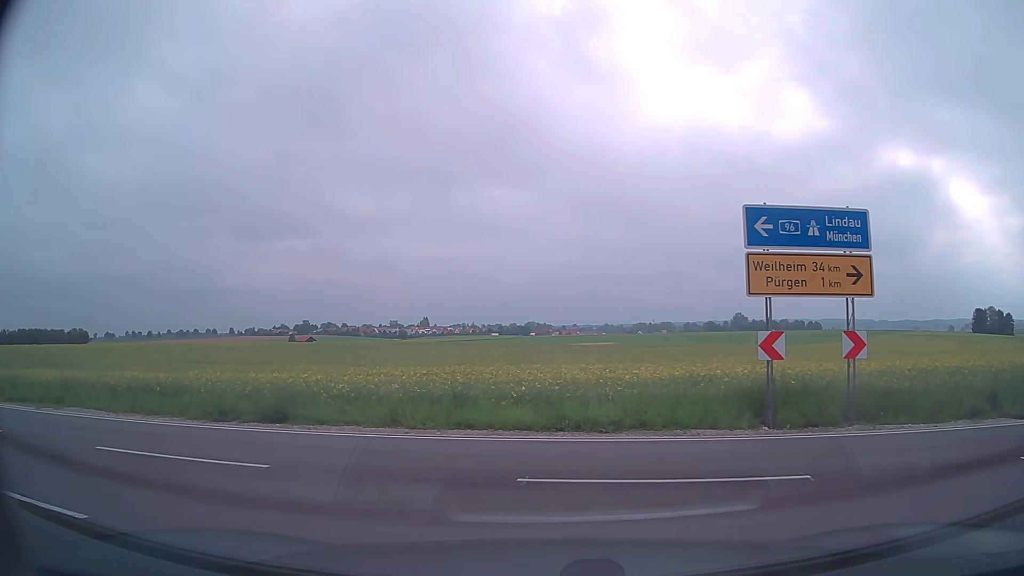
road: tertiary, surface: asphalt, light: Day
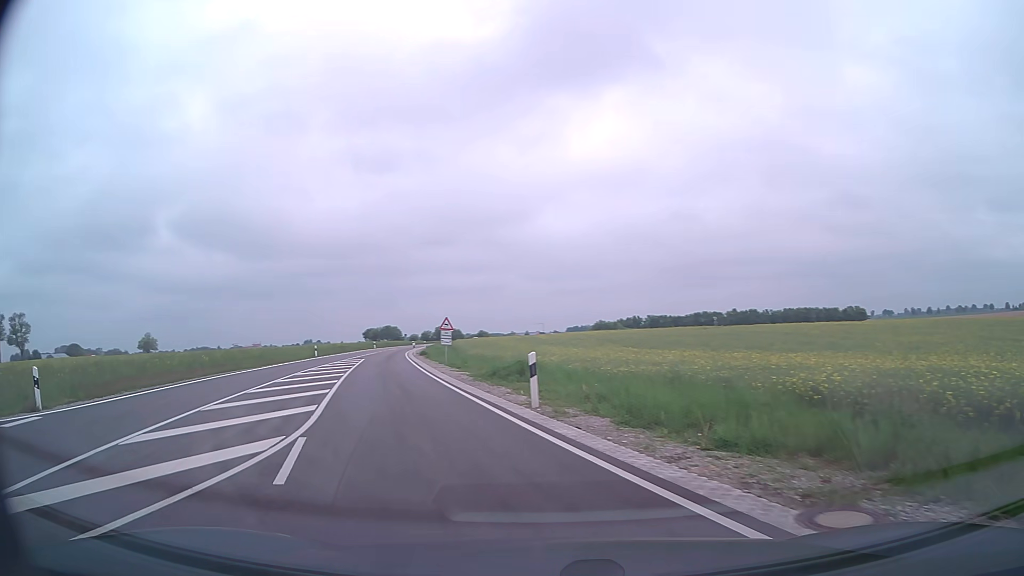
(-7.1, +10.4) m; -67°
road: secondary
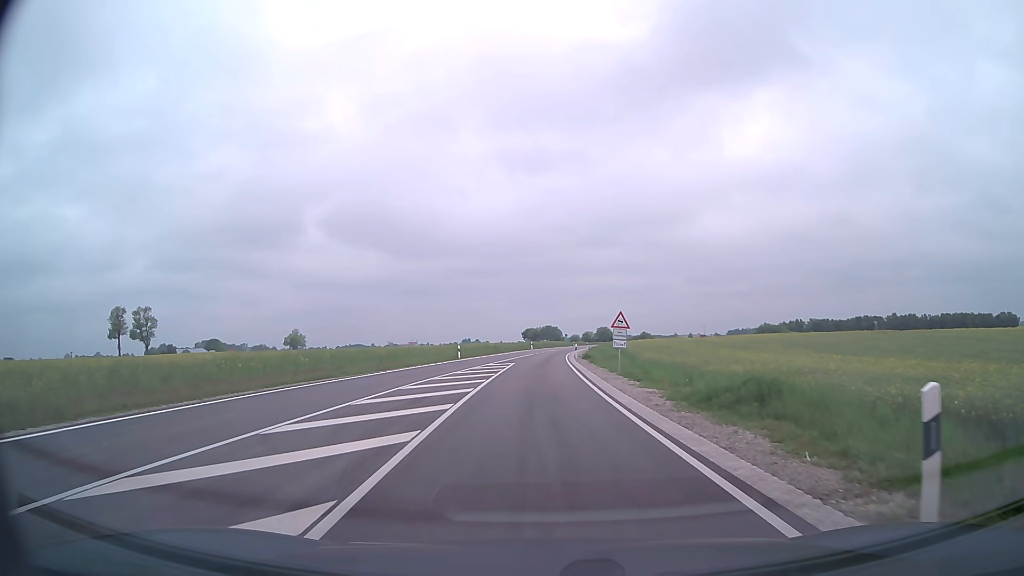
(-1.4, +8.8) m; -14°
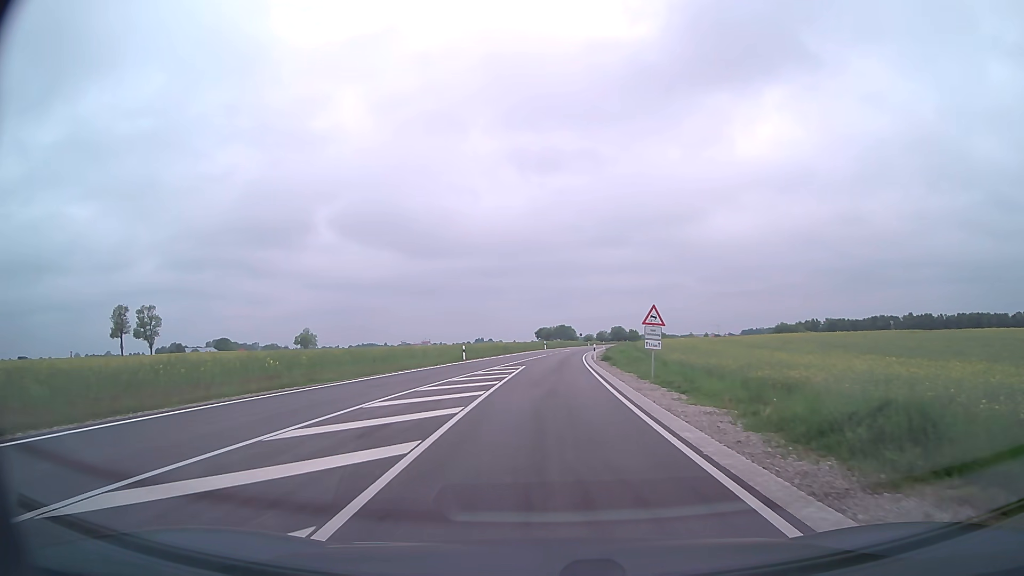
(0.0, +5.4) m; -1°
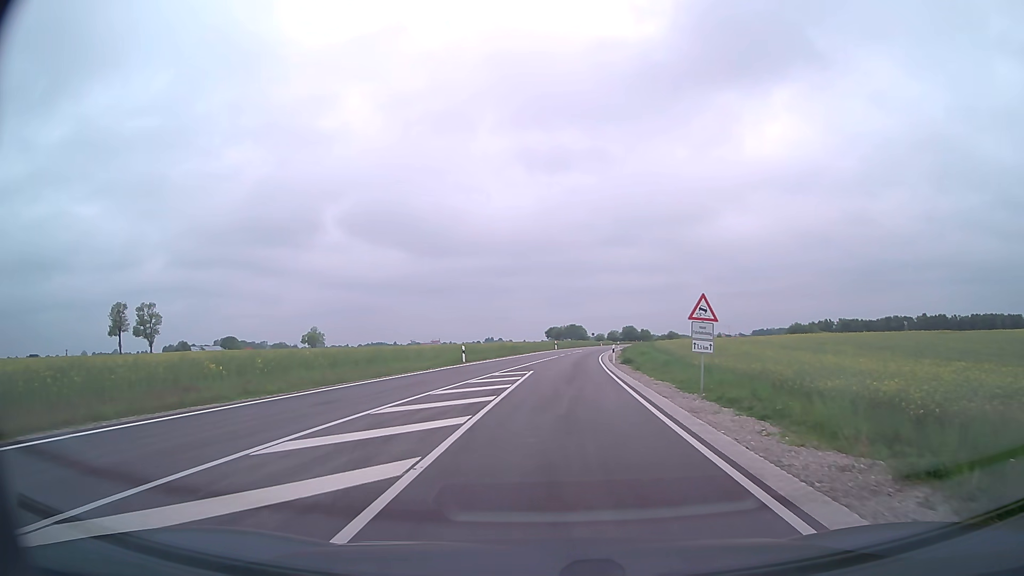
(-0.1, +5.9) m; -1°
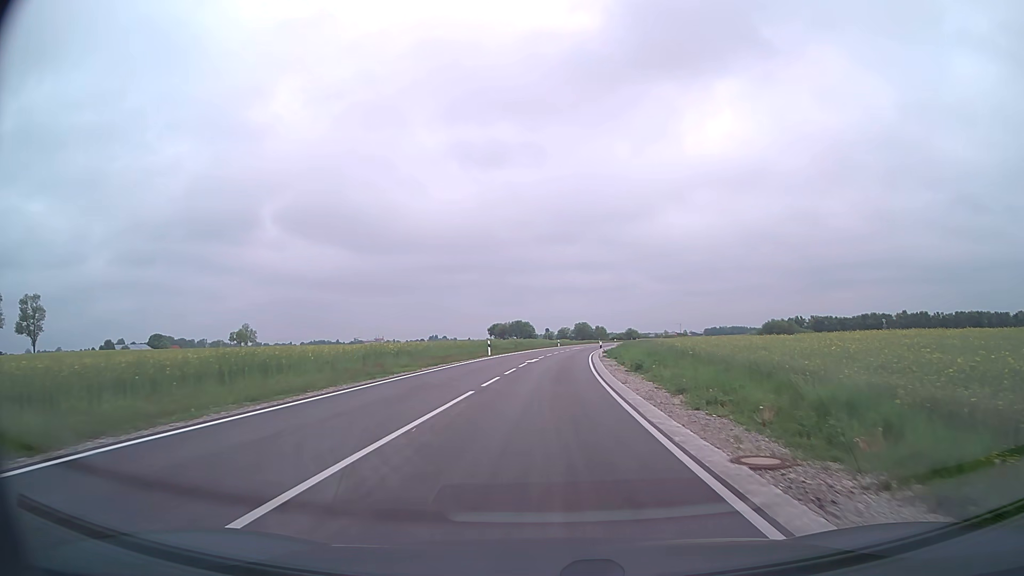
(+1.4, +37.5) m; +5°
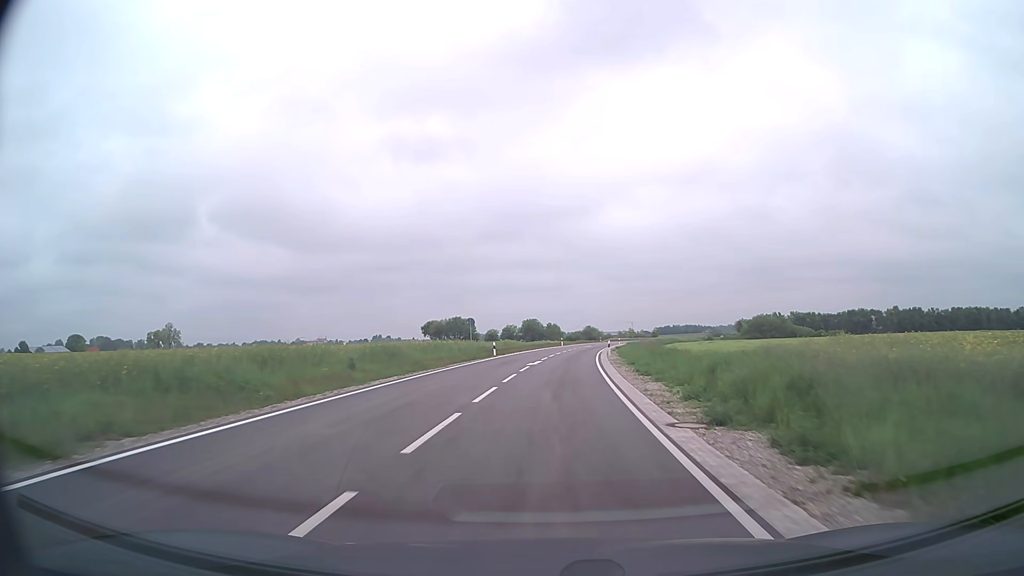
(+1.7, +47.3) m; +4°
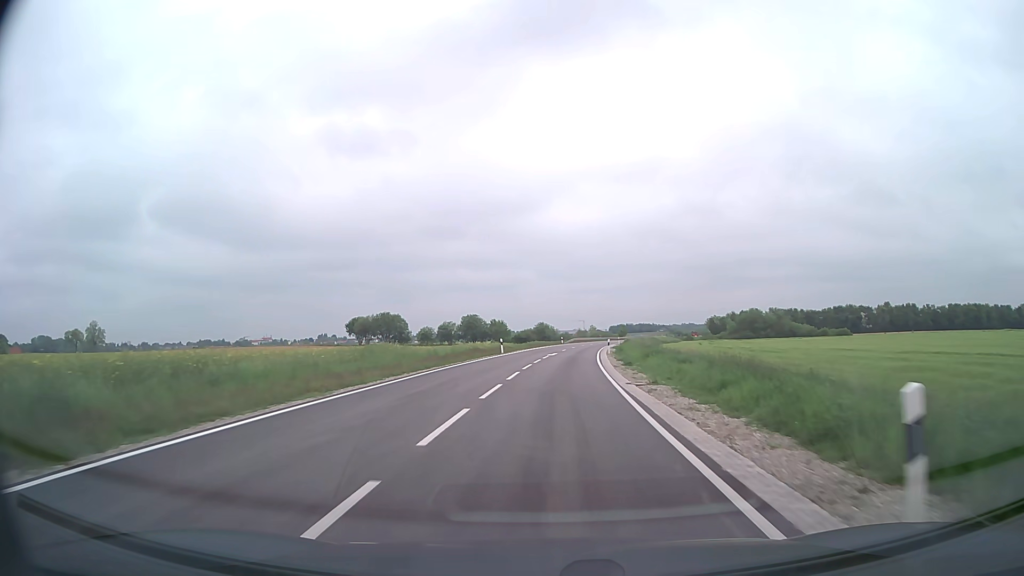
(+1.8, +42.0) m; +4°
(0, +10) (0, +20) (+1, +30) (+2, +40) (+2, +50) (+3, +60) (+4, +70) (+6, +80) (+7, +90) (+9, +100) m
